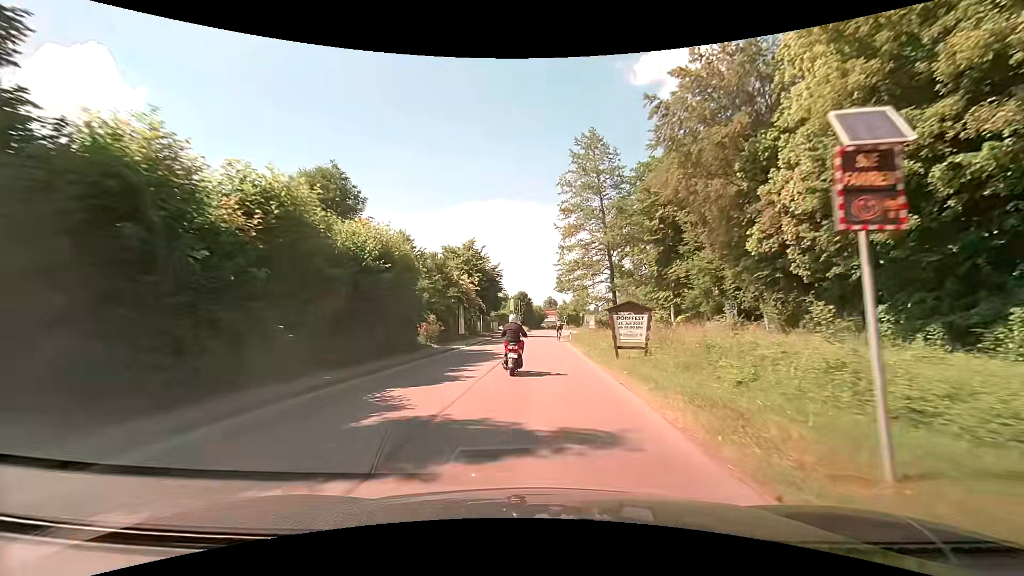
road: secondary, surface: asphalt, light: Day
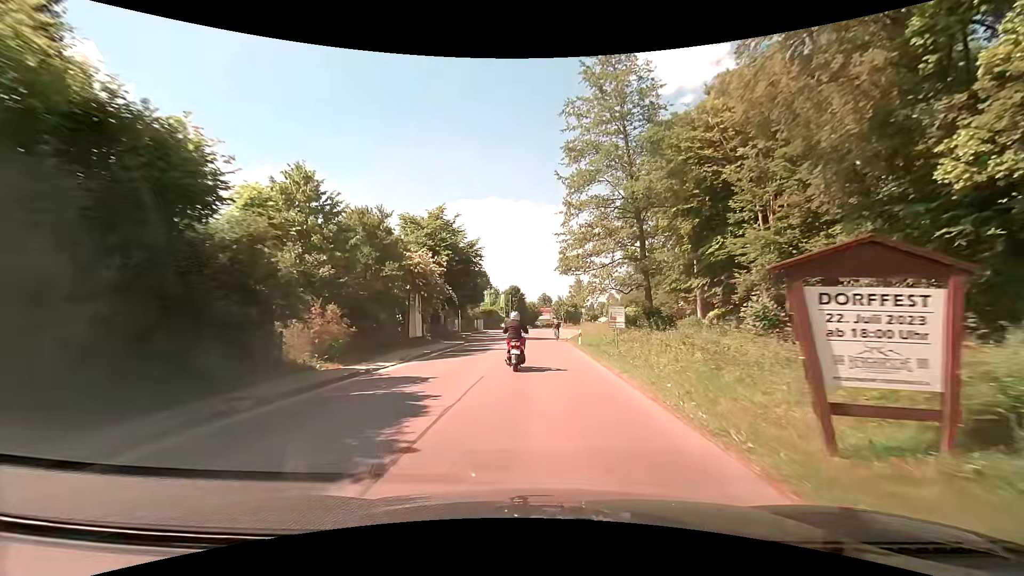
(0.0, +15.4) m; +1°
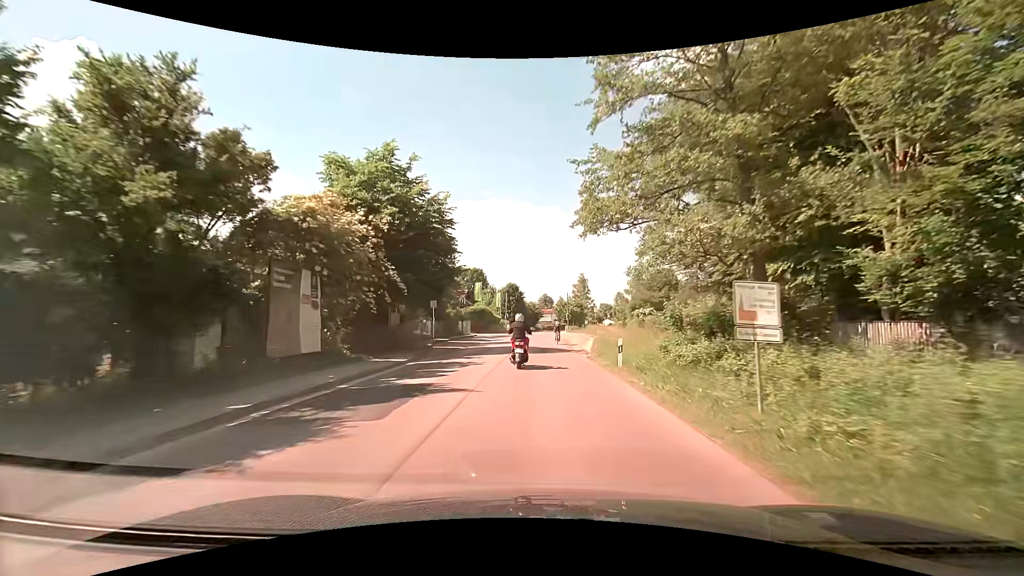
(0.0, +14.9) m; 0°
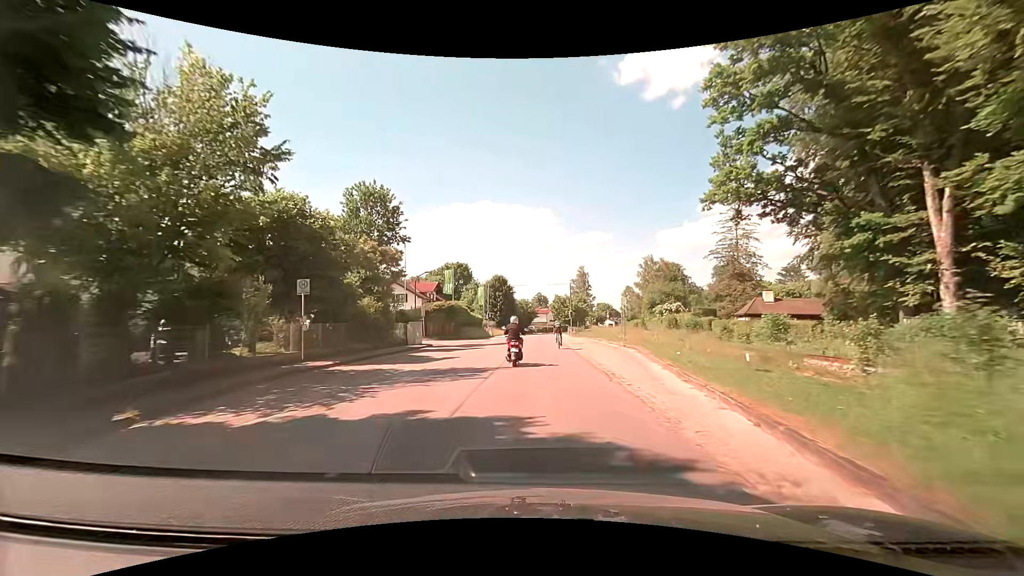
(-0.1, +23.2) m; 0°
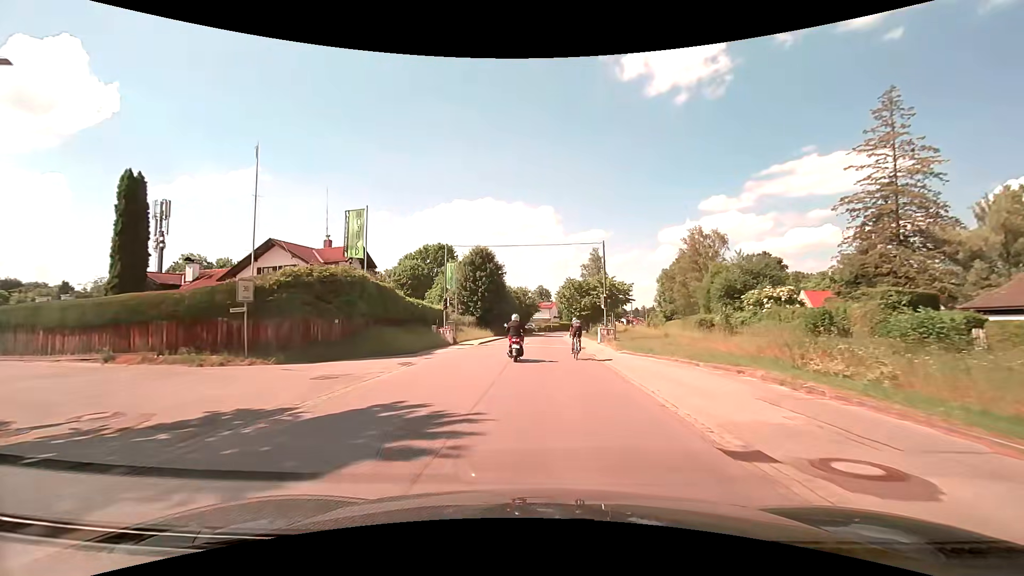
(+0.1, +32.2) m; 0°
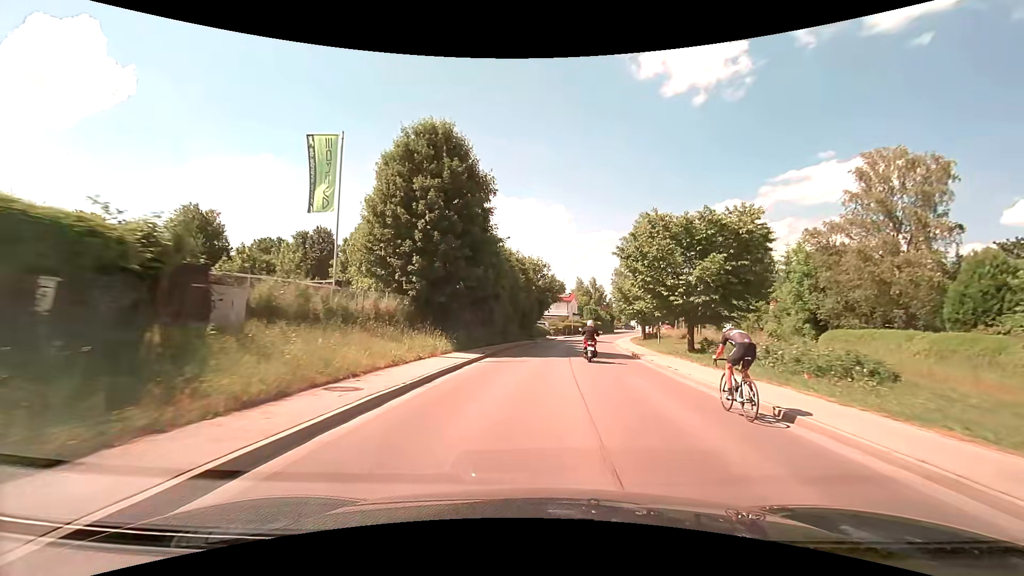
(-1.4, +39.3) m; -1°
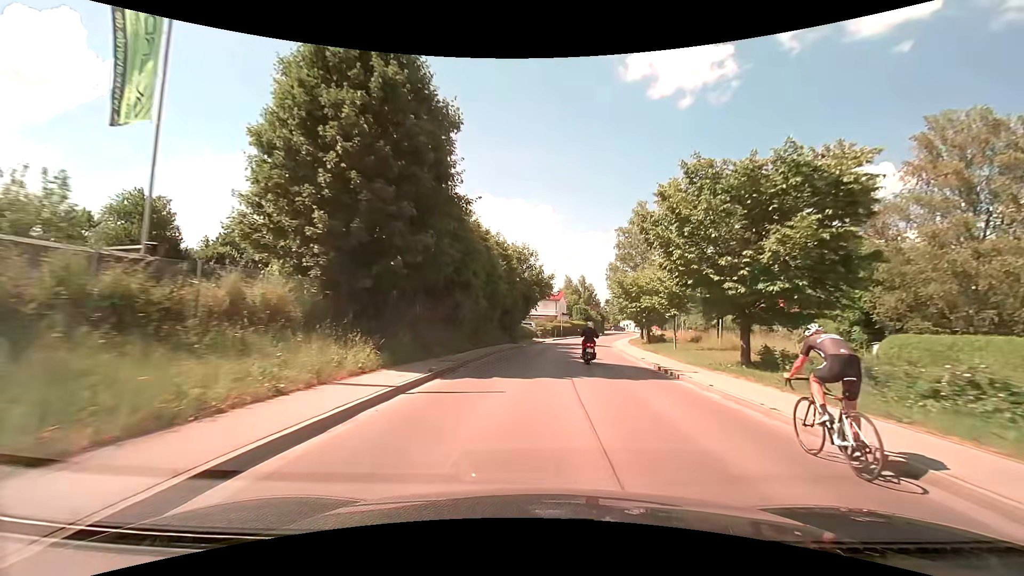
(+0.1, +8.8) m; +1°
(0, +10) (+1, +20) (+2, +30) (+3, +40) (+5, +50) (+7, +60) (+9, +69) (+11, +79) (+14, +89) (+16, +98) m
